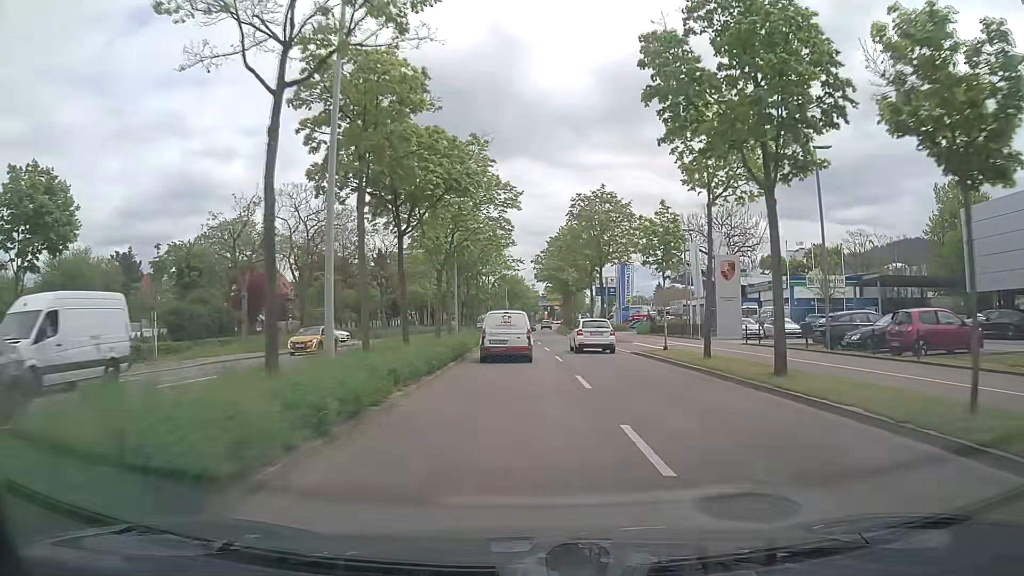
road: primary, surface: asphalt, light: Day
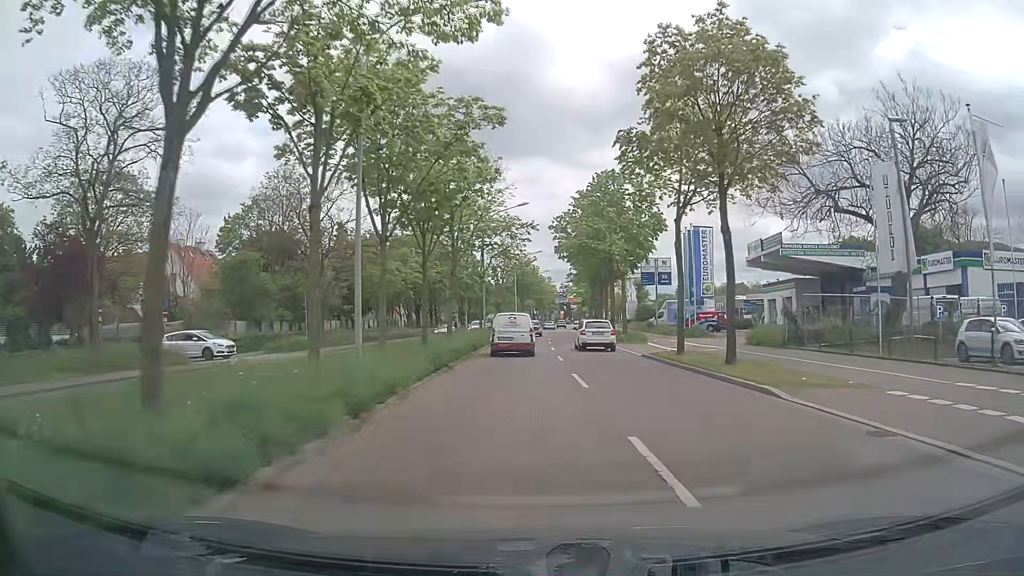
(-0.2, +26.9) m; -1°
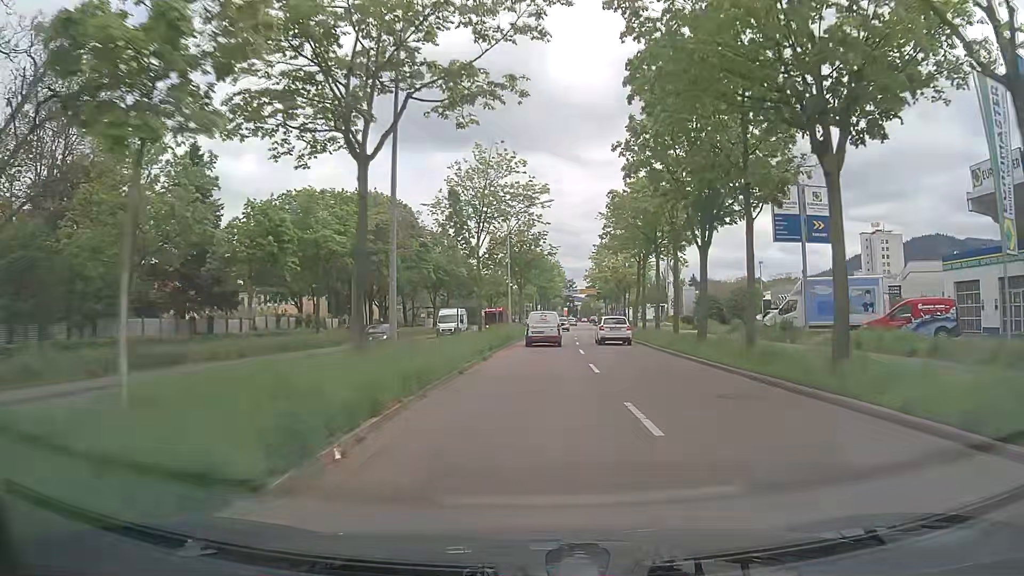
(-0.6, +34.0) m; -1°
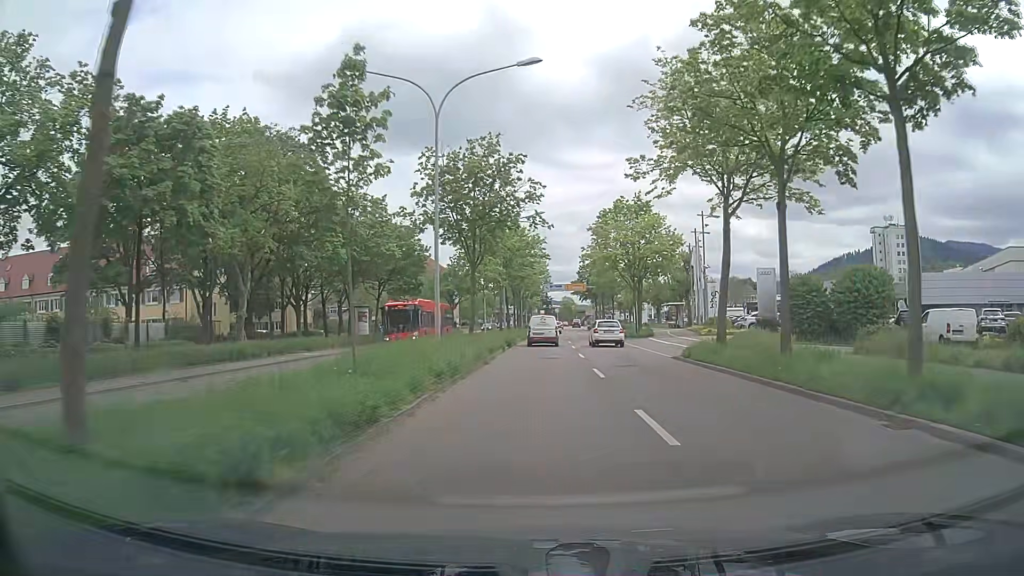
(+0.6, +27.7) m; +3°
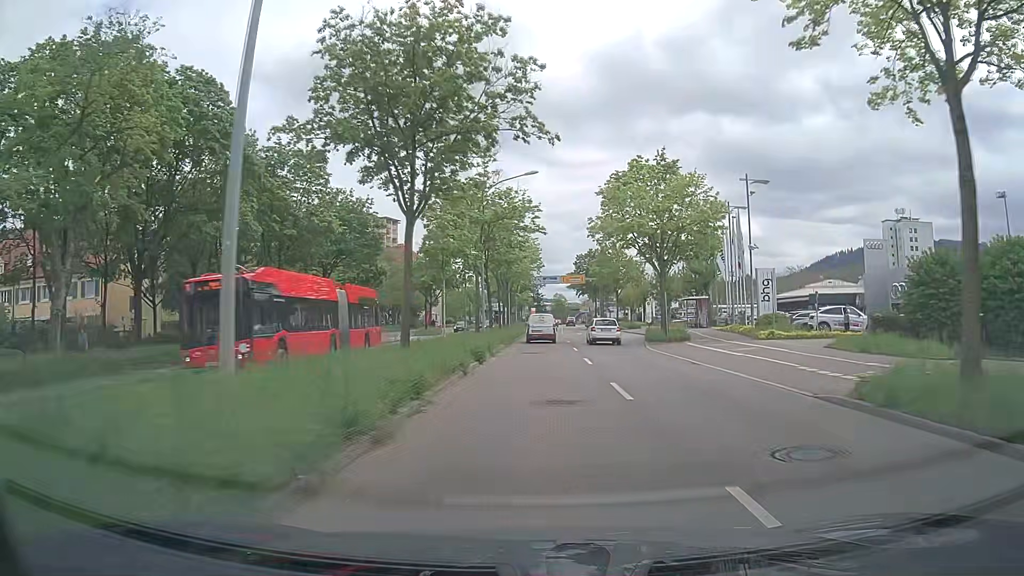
(0.0, +14.0) m; +1°
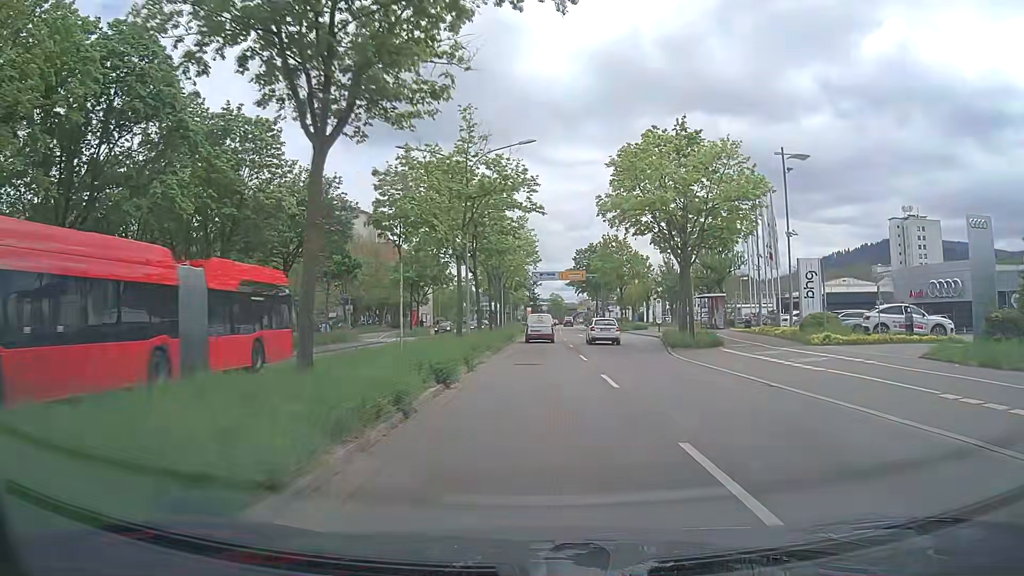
(0.0, +7.1) m; 0°
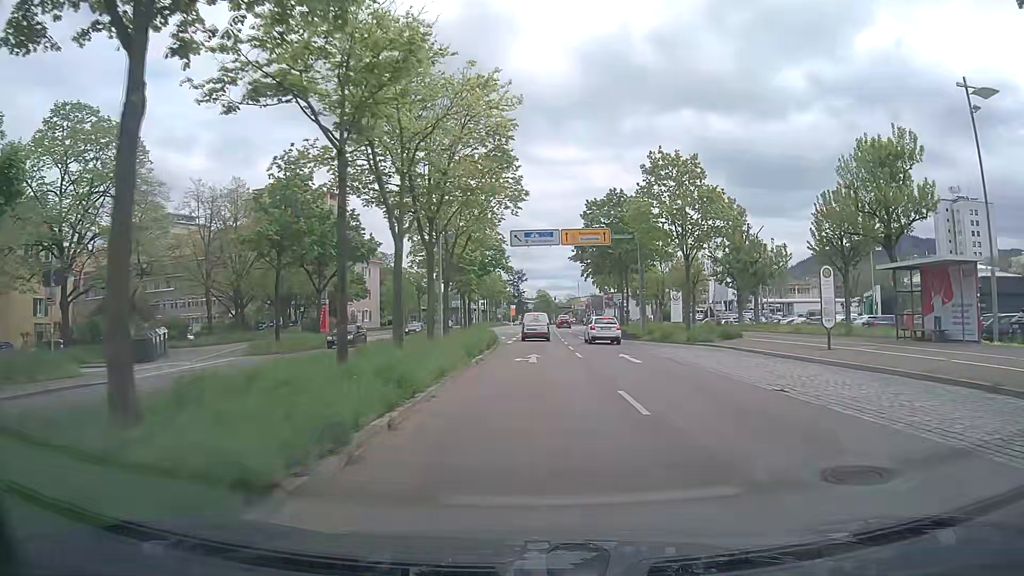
(+0.6, +35.5) m; +1°
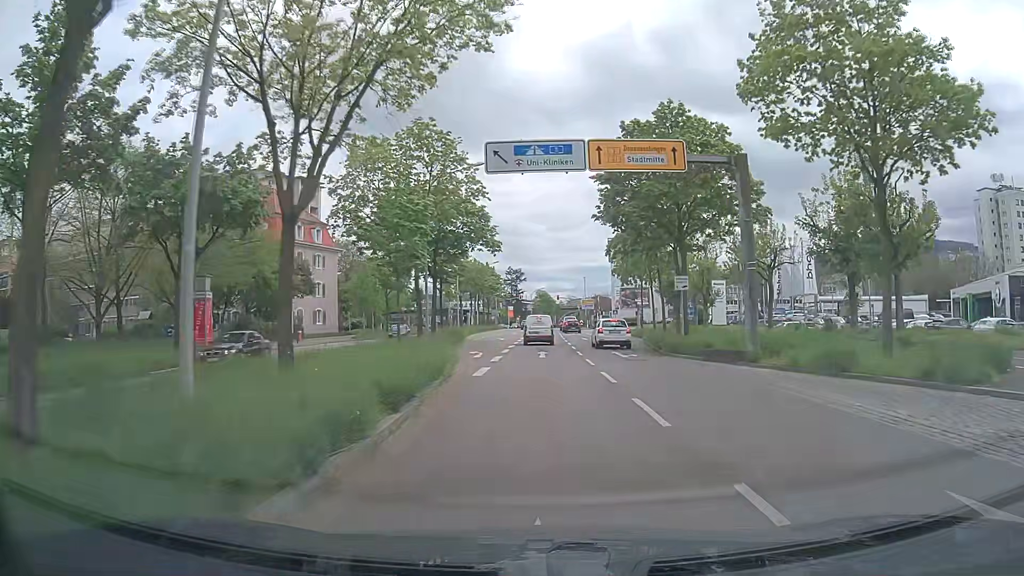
(+0.1, +21.1) m; +1°
(0, +10) (-1, +20) (-1, +30) (-2, +40) (-2, +50) (-3, +60) (-3, +70) (-2, +80) (-2, +90) (-2, +100) m
